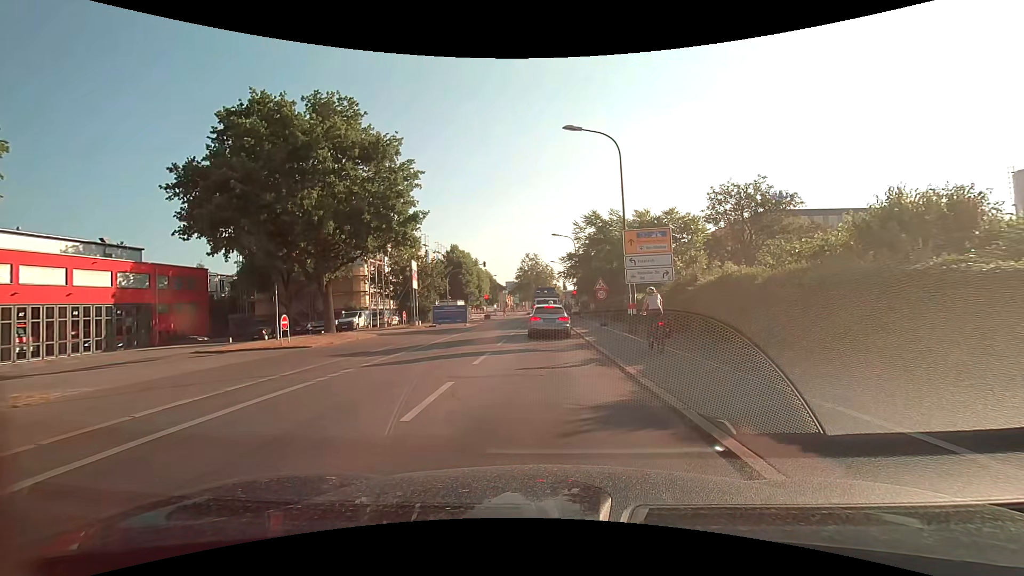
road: secondary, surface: asphalt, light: Day
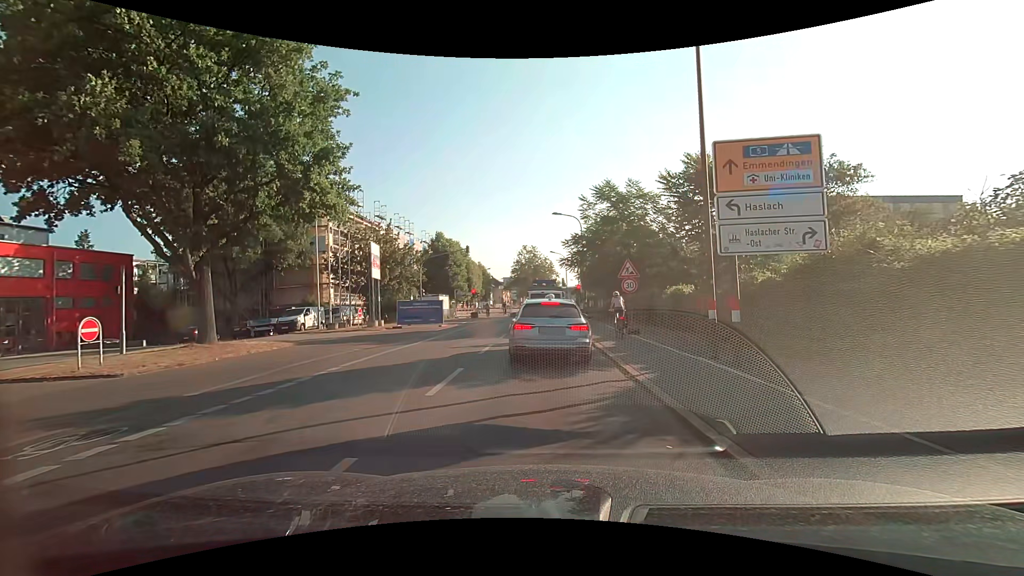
(0.0, +10.4) m; 0°
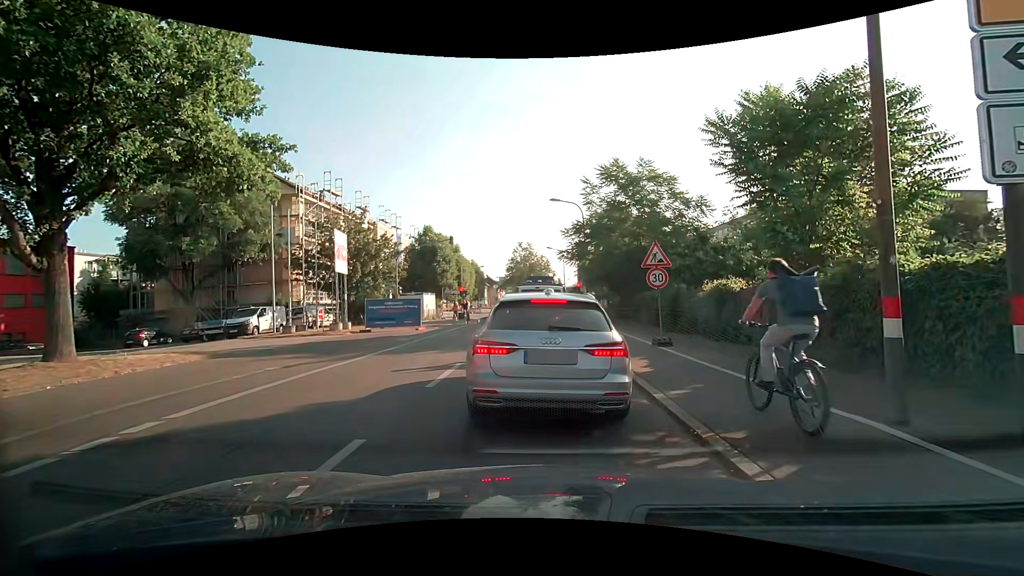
(0.0, +5.2) m; -1°
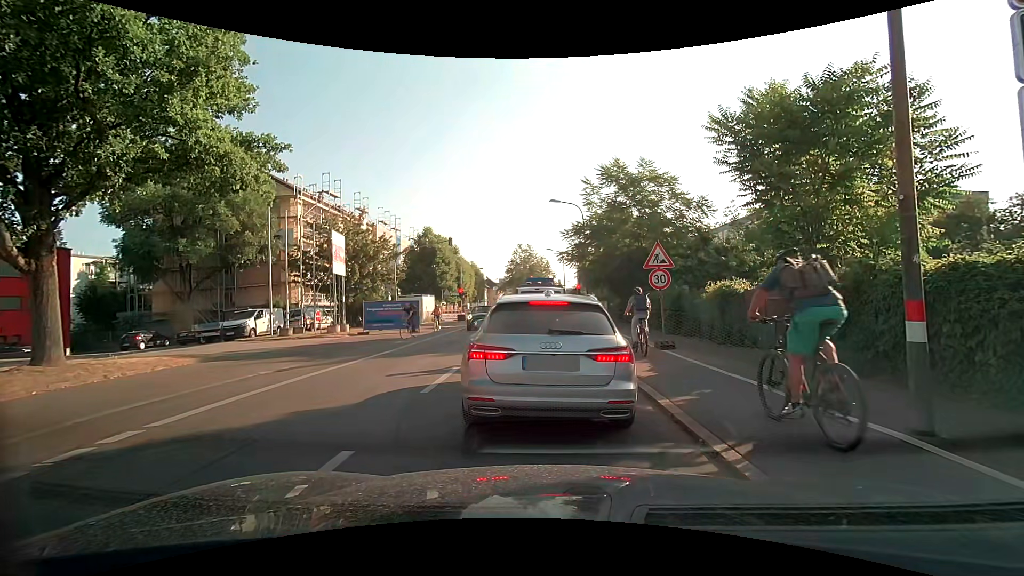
(0.0, +0.3) m; 0°
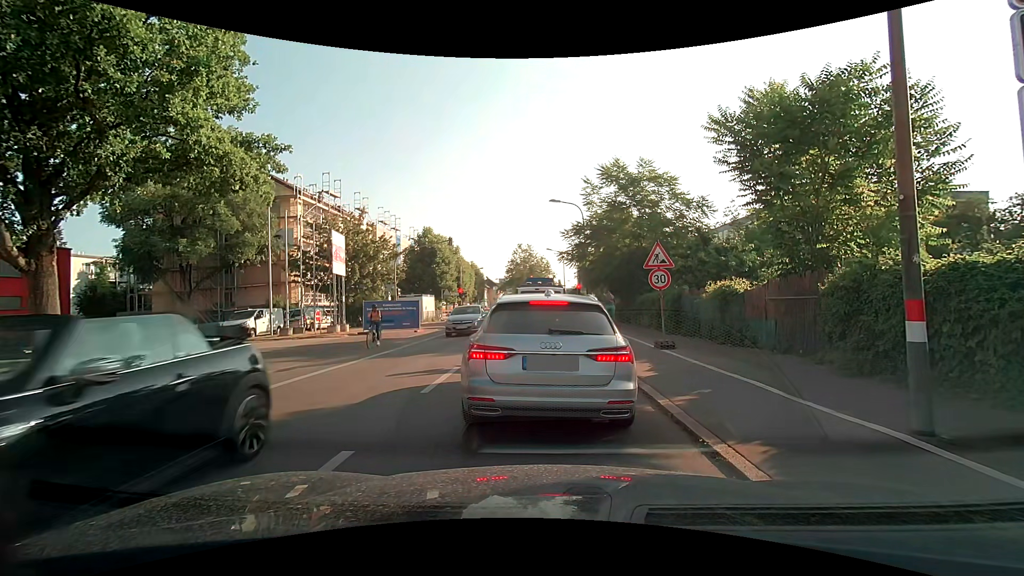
(0.0, +0.1) m; 0°
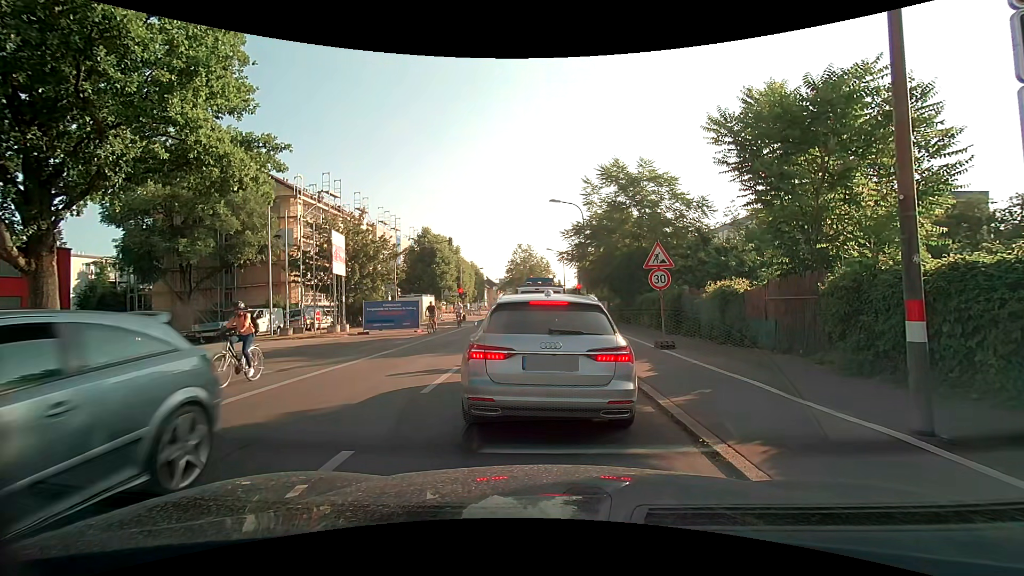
(0.0, 0.0) m; 0°
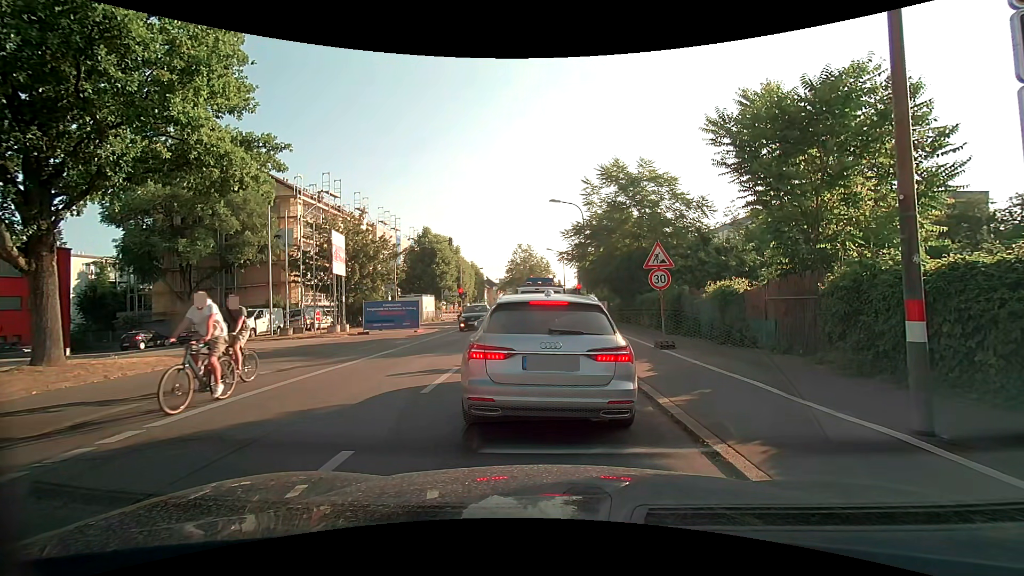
(0.0, 0.0) m; 0°
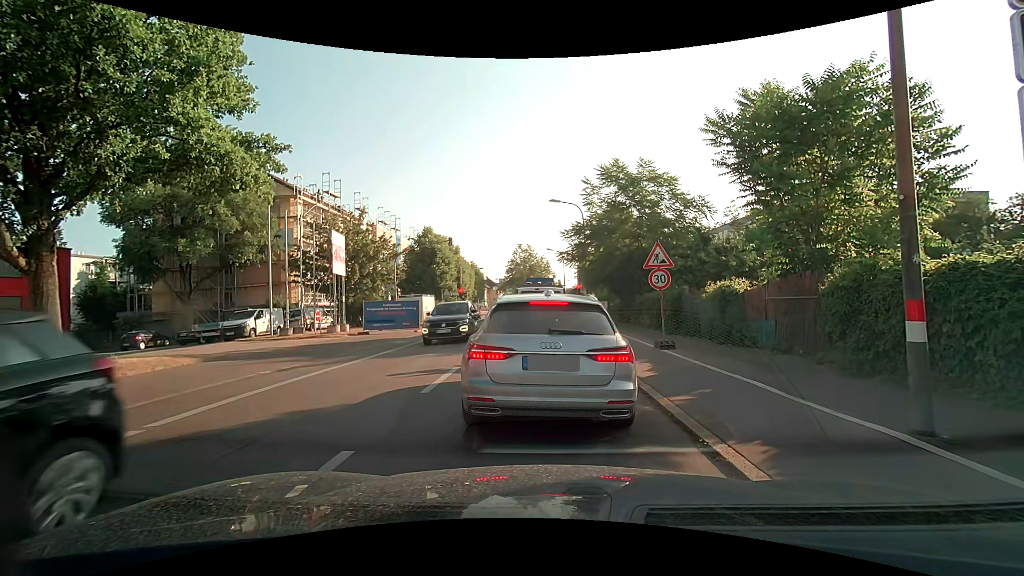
(0.0, 0.0) m; 0°
(0, +10) (0, +20) (+1, +30) (+1, +40) (+1, +50) (+1, +60) (+1, +70) (+2, +80) (+4, +90) (+6, +99) m
